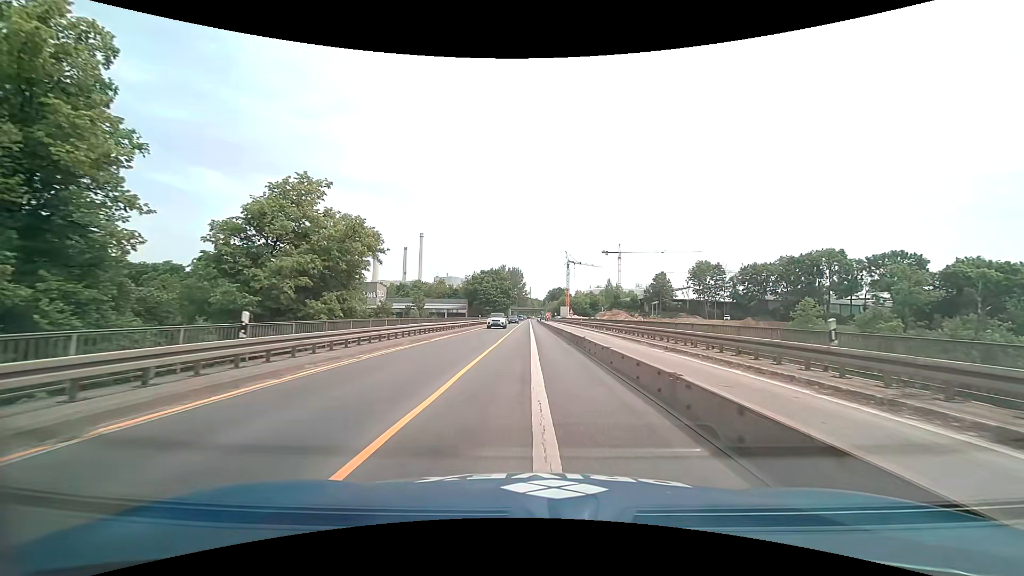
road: trunk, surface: asphalt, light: Day
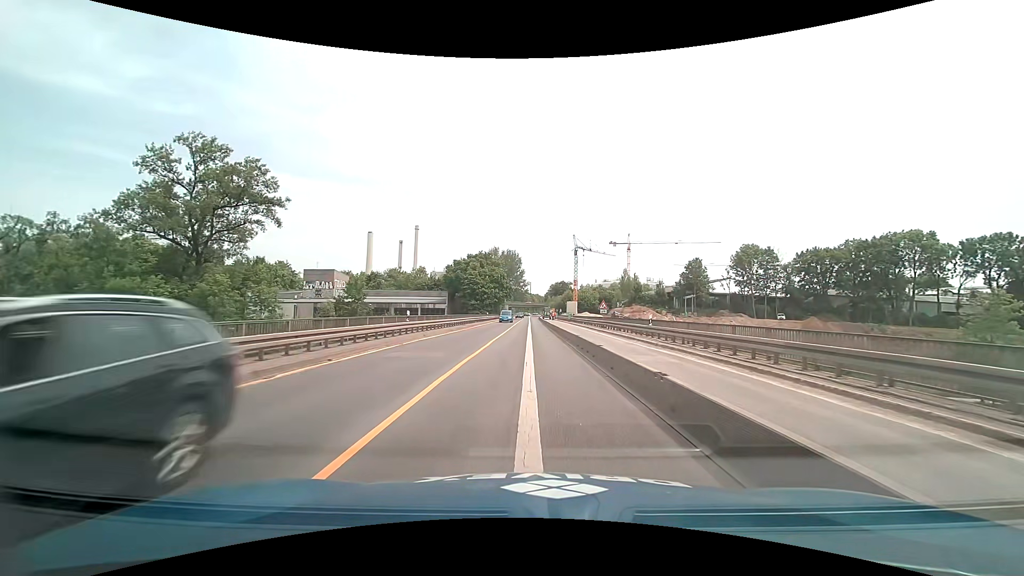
(+0.2, +36.3) m; 0°
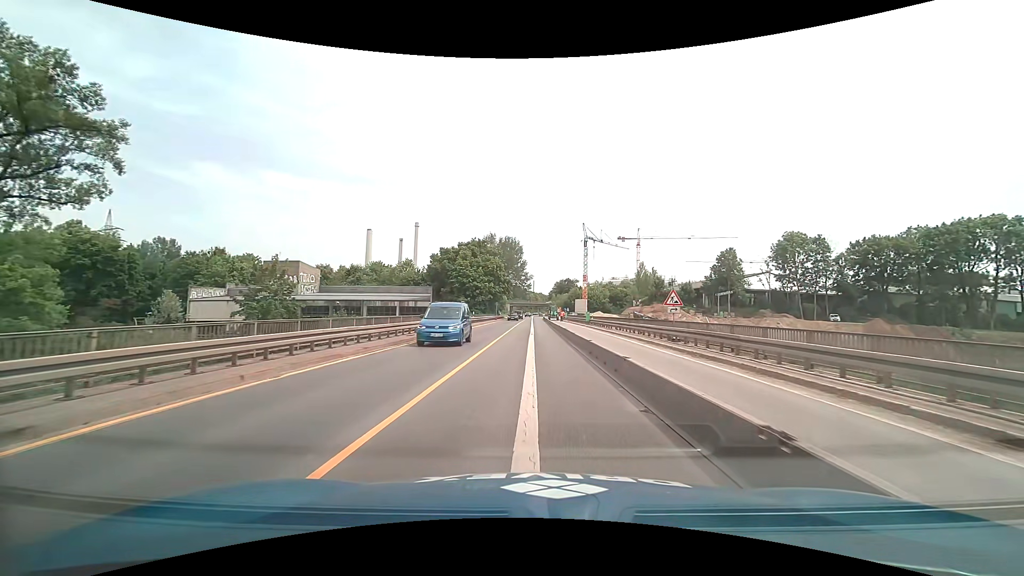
(0.0, +21.4) m; 0°
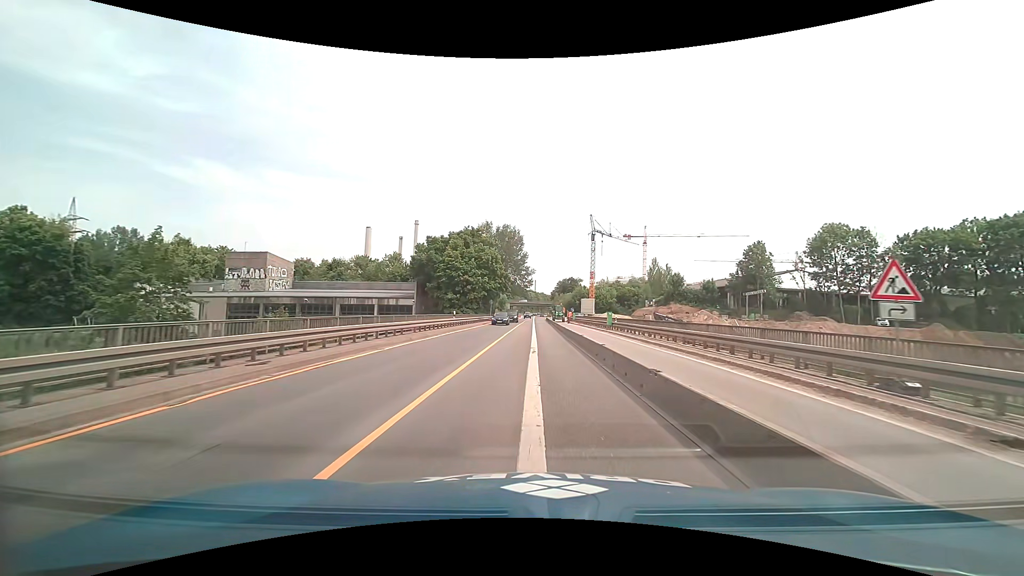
(-0.1, +14.1) m; 0°
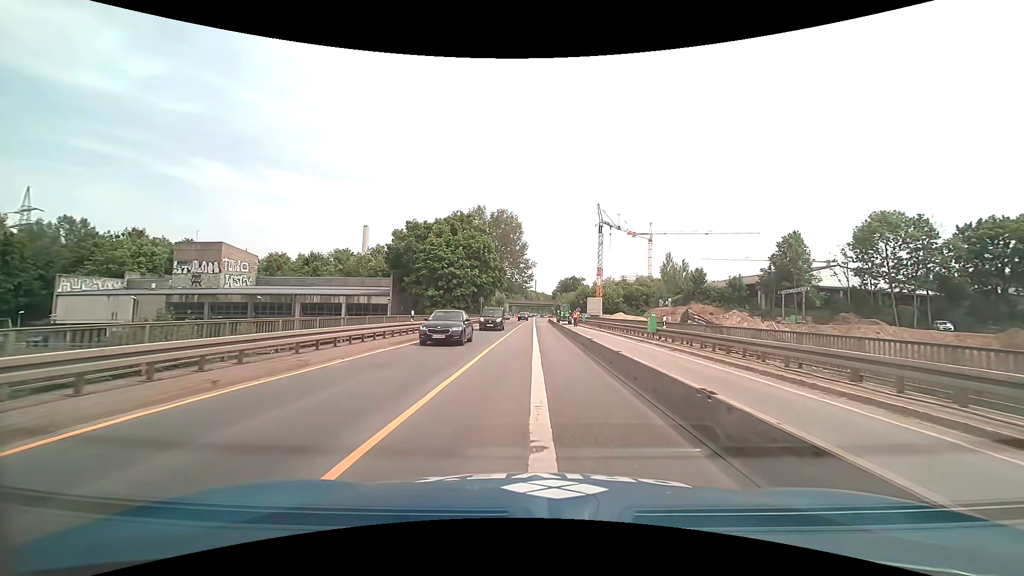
(0.0, +14.0) m; 0°
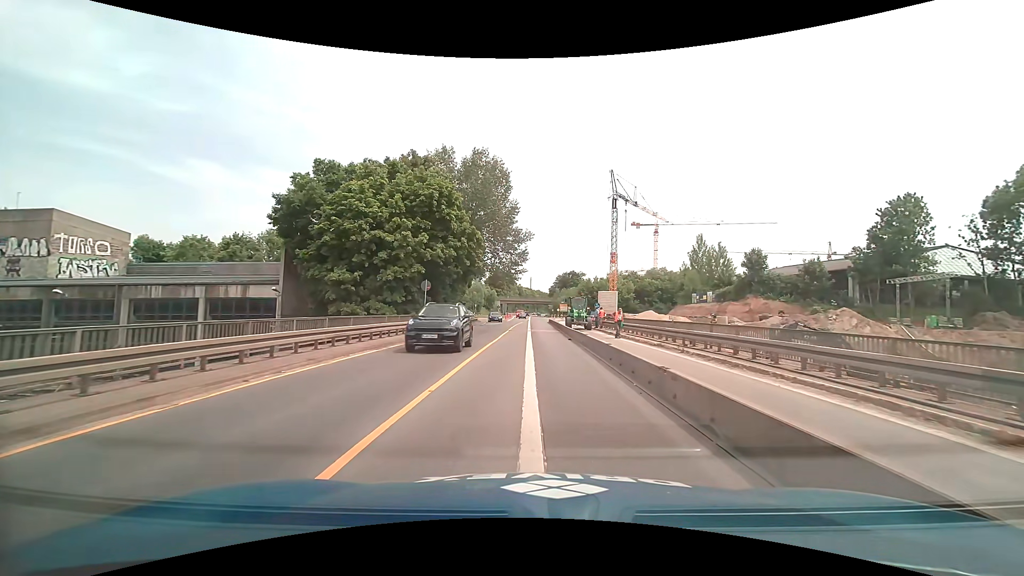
(0.0, +27.9) m; 0°
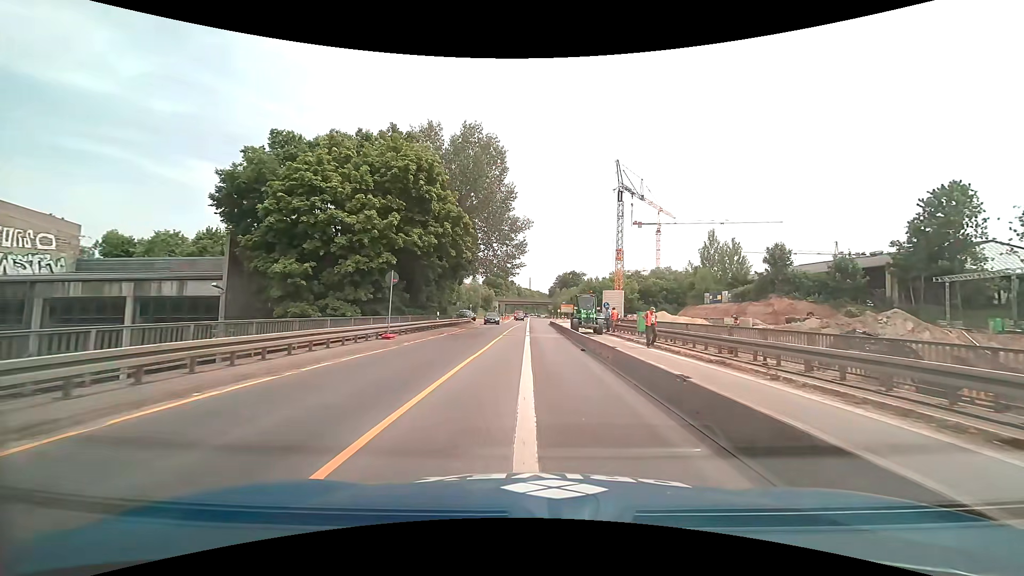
(0.0, +7.0) m; 0°
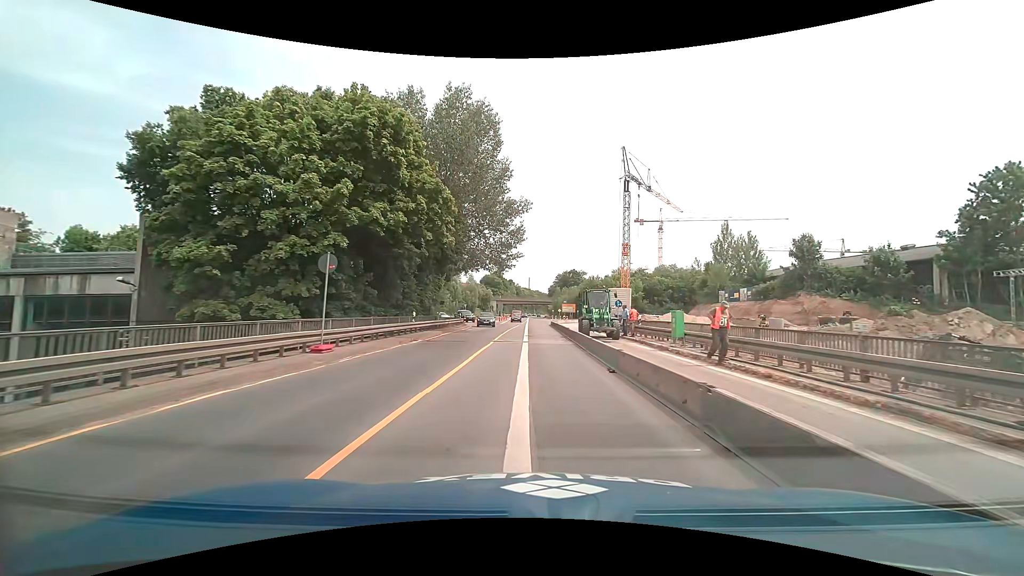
(0.0, +6.9) m; 0°
(0, +10) (0, +20) (0, +30) (0, +40) (0, +50) (0, +60) (0, +70) (+1, +80) (+2, +90) (+2, +100) m
